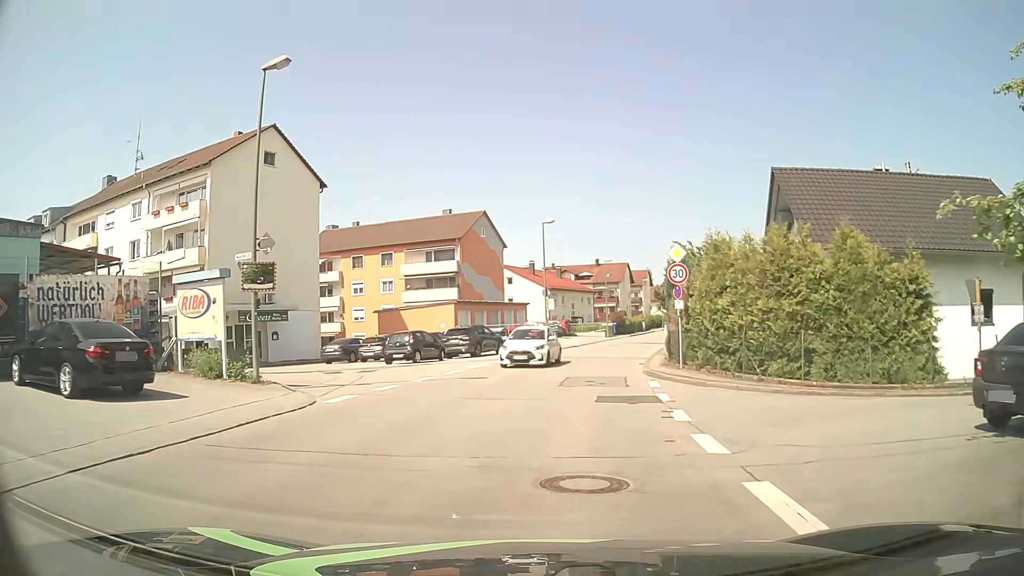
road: unclassified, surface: asphalt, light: Day
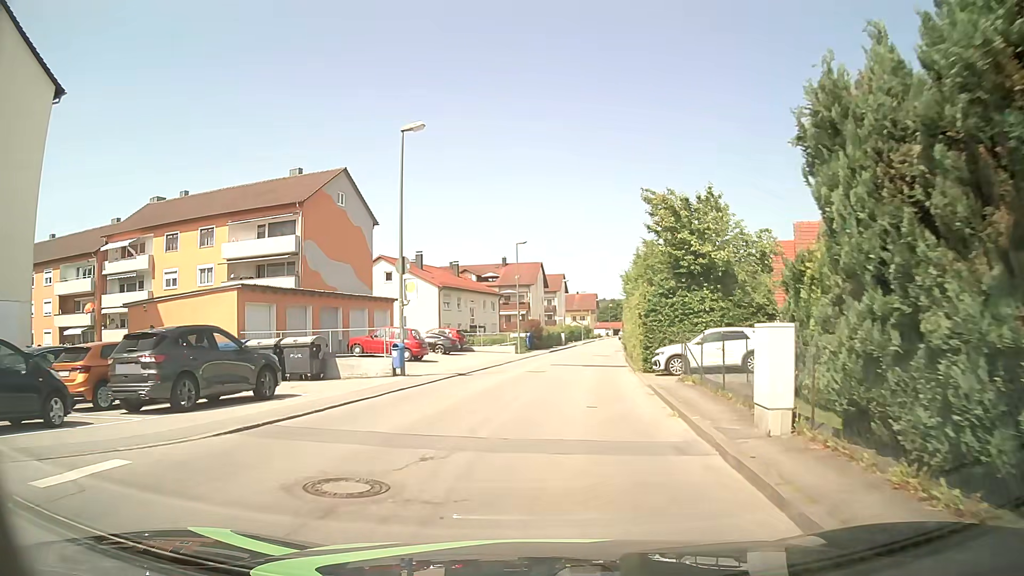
(+2.0, +22.2) m; +9°
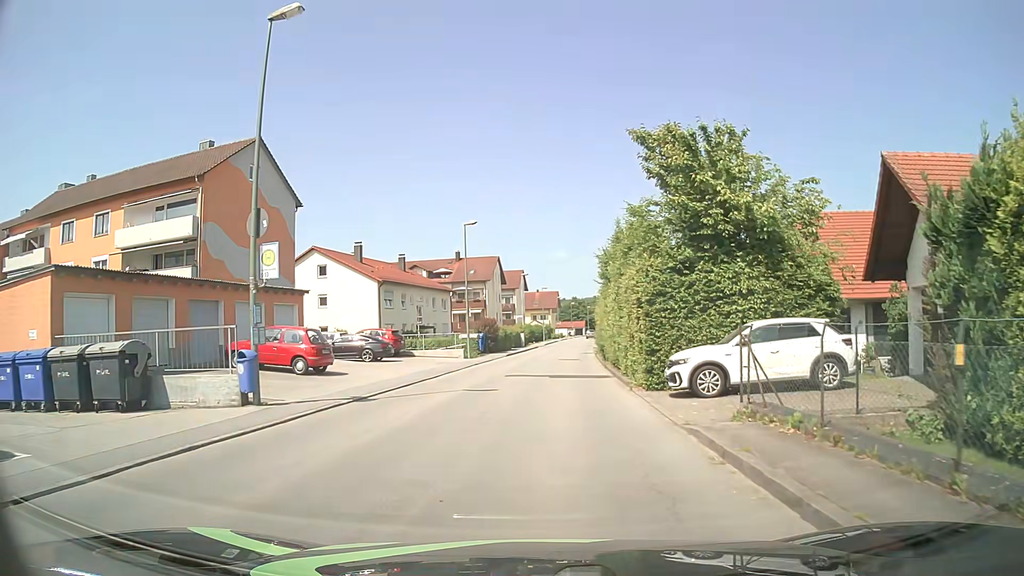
(+0.3, +8.9) m; +4°
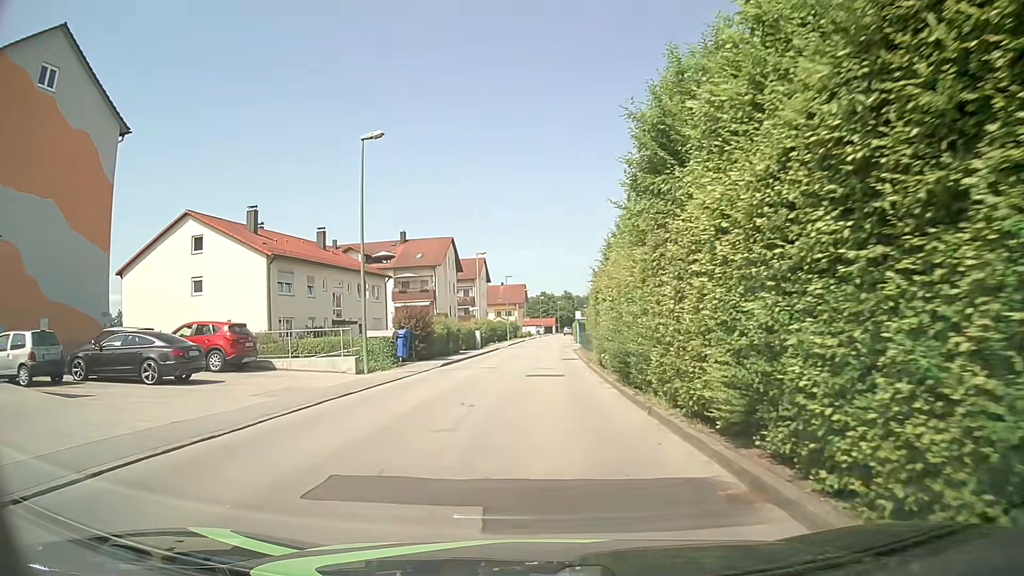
(+0.2, +17.9) m; +2°
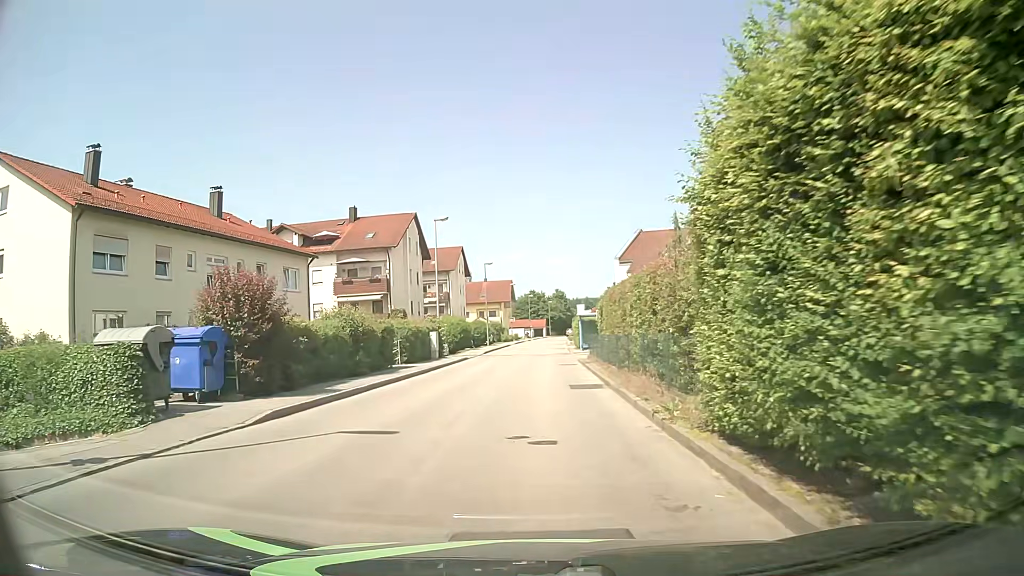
(+0.3, +18.0) m; +1°
(0, +10) (0, +20) (0, +30) (+1, +40) (+1, +50) (+1, +60) (+2, +70) (+2, +80) (+2, +90) (+3, +100) m
